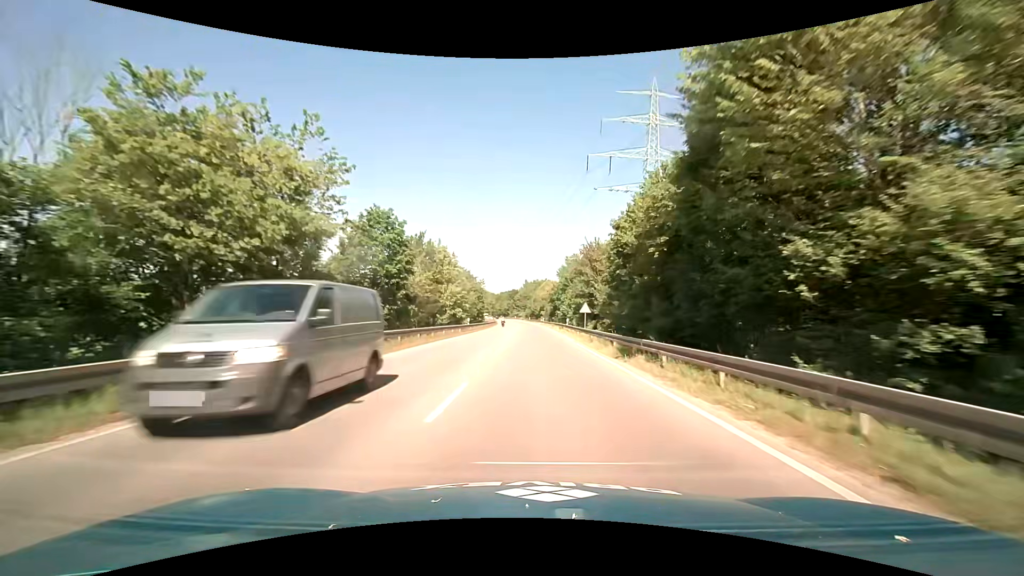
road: primary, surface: asphalt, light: Day
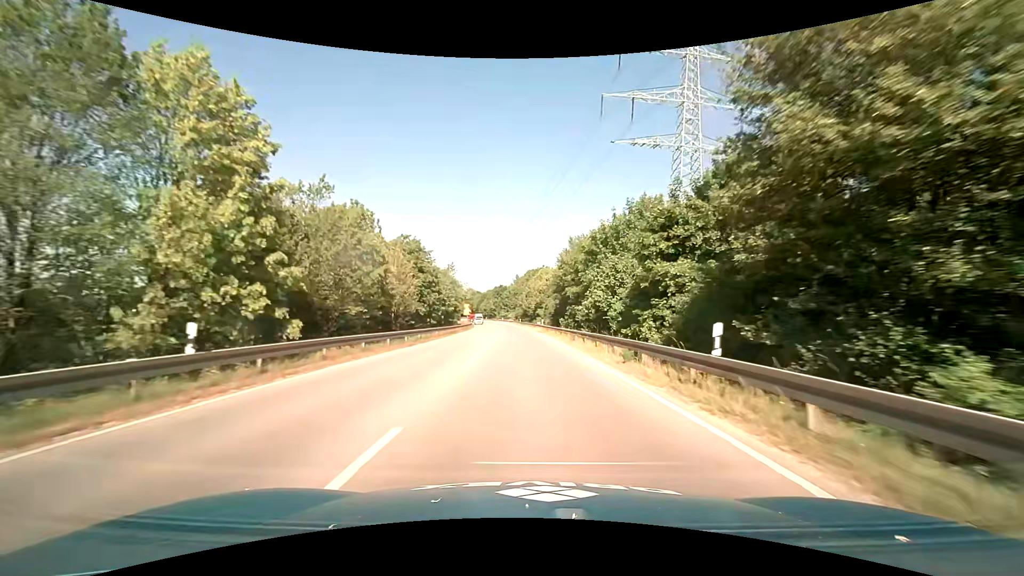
(0.0, +39.6) m; +1°
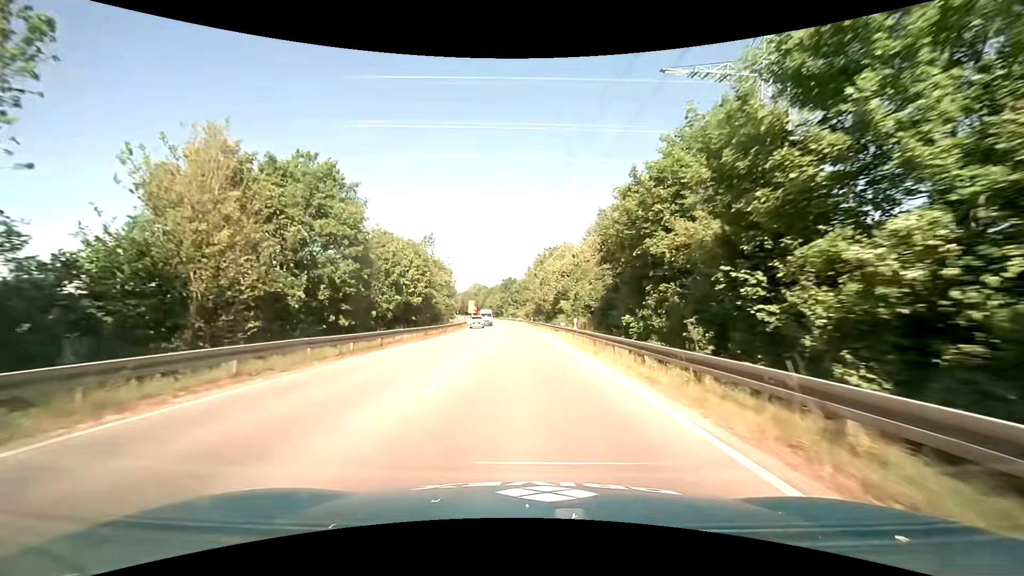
(-0.4, +28.9) m; -2°
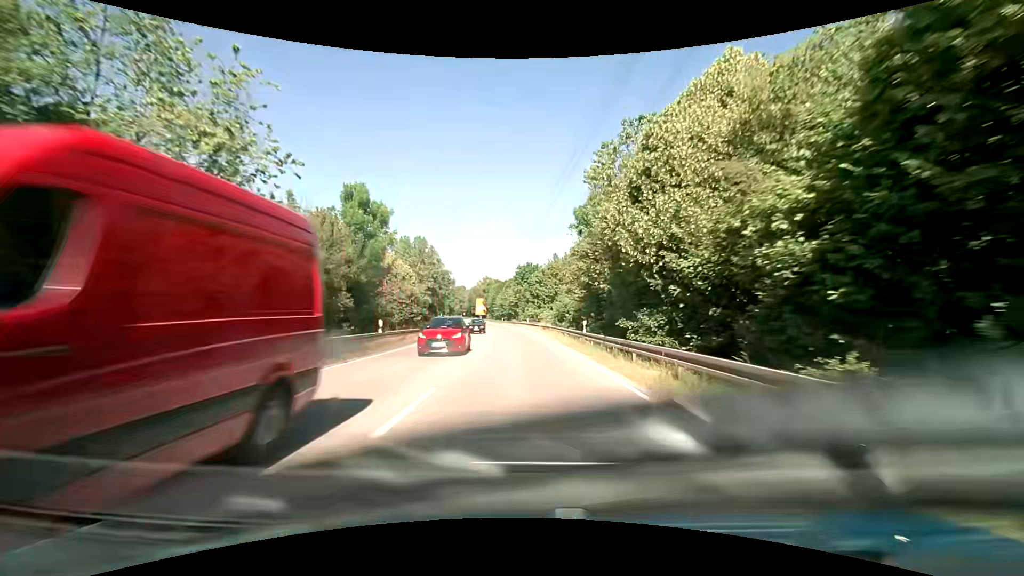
(-1.1, +46.6) m; -3°
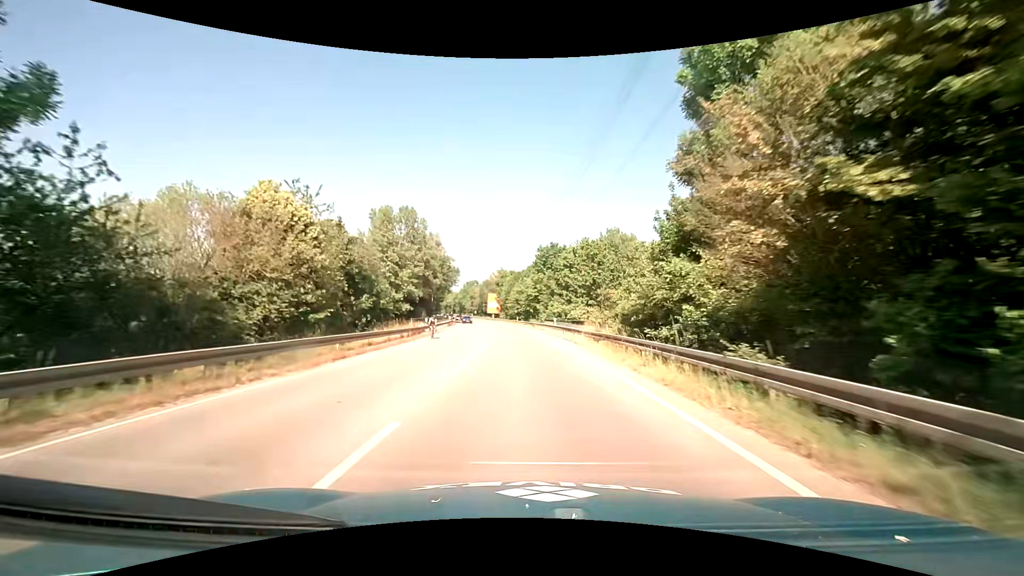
(-0.5, +27.0) m; -3°
(0, +10) (0, +20) (0, +30) (0, +40) (-1, +50) (-2, +60) (-3, +70) (-4, +80) (-5, +90) (-6, +100) m
